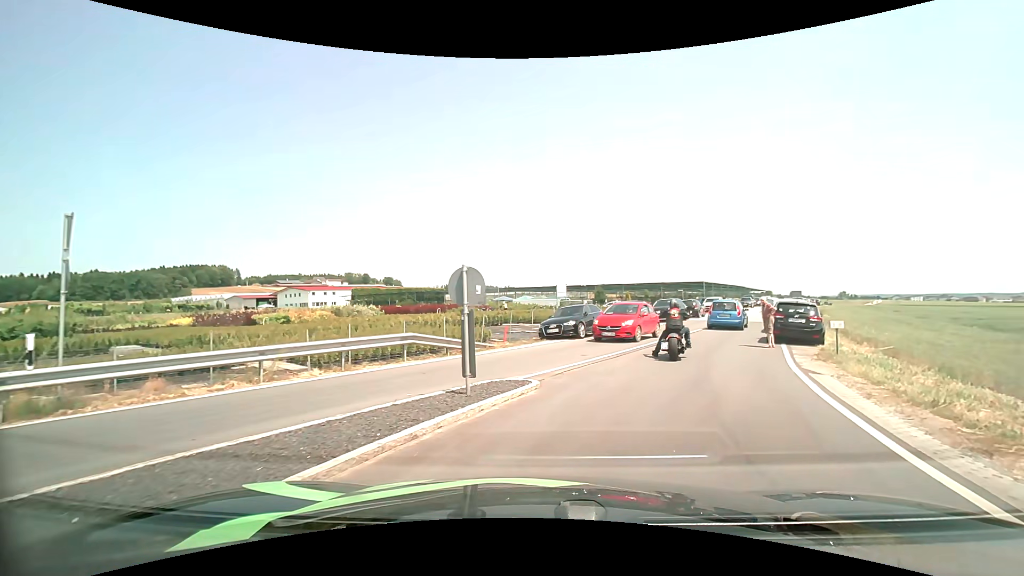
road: tertiary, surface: asphalt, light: Day
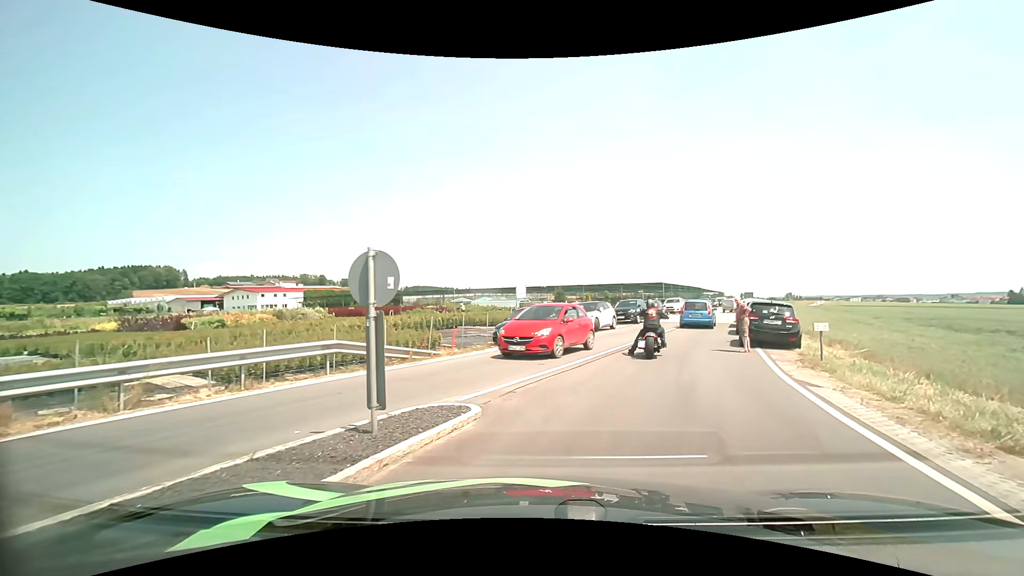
(+0.1, +2.1) m; +4°
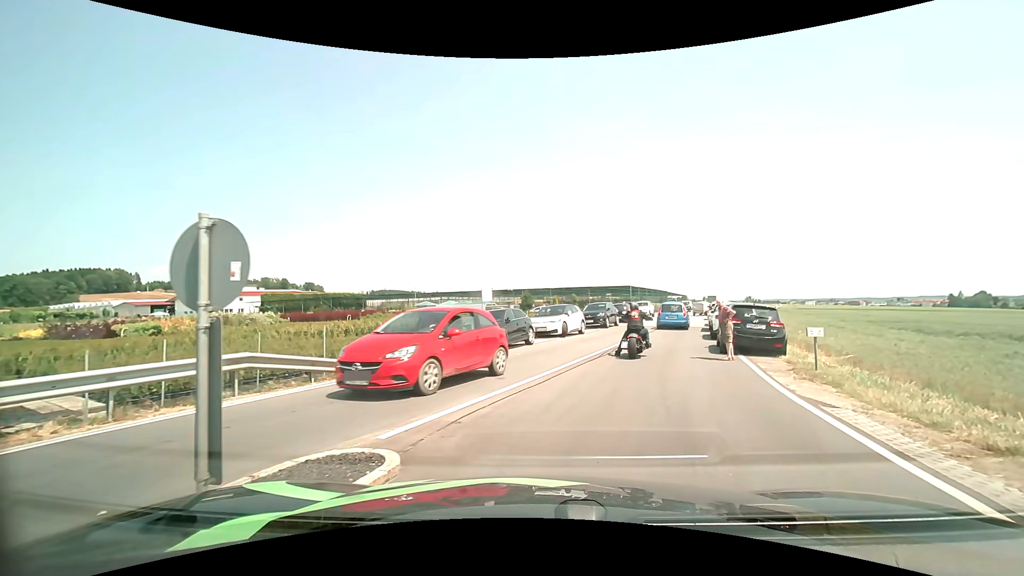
(+0.1, +1.9) m; +3°
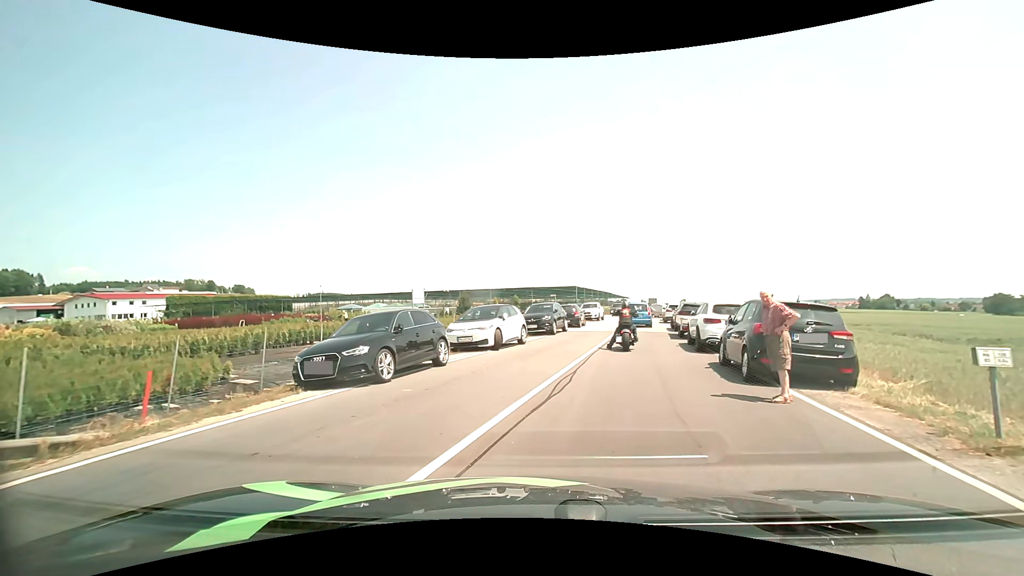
(+0.5, +6.8) m; +7°
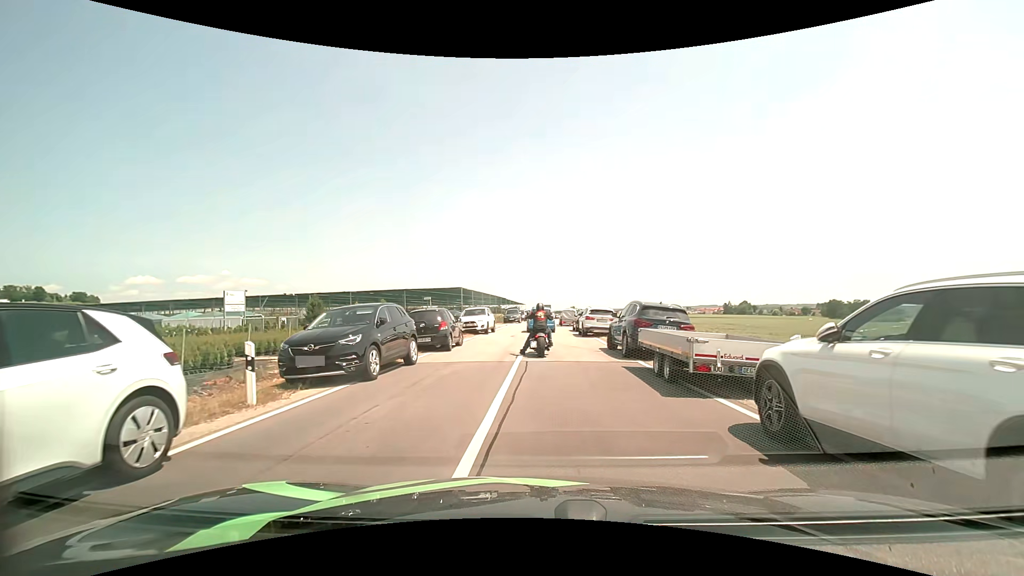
(+1.5, +14.2) m; +12°
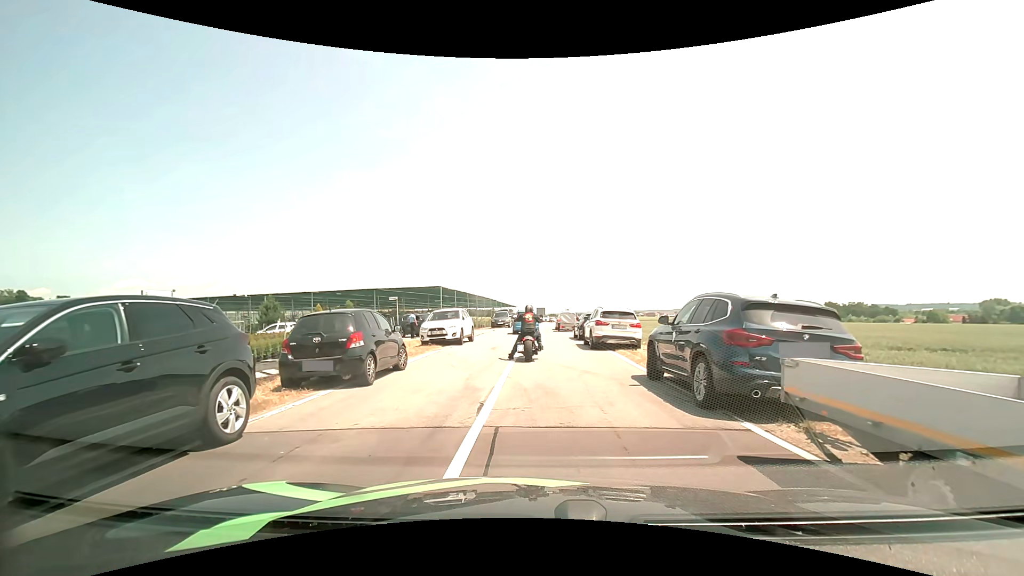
(+0.1, +7.3) m; +1°
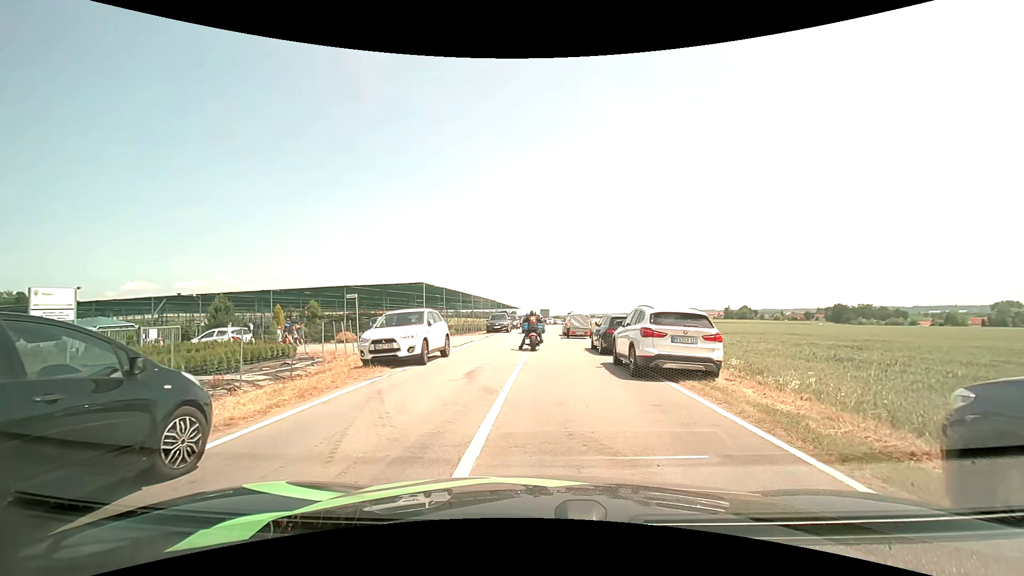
(-0.1, +7.5) m; 0°
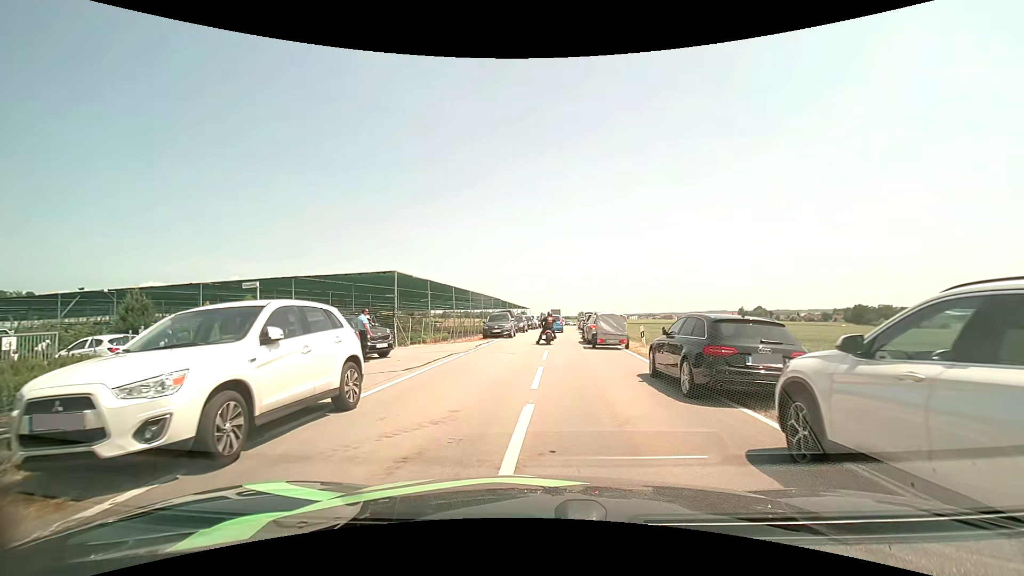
(-0.3, +9.5) m; -2°
